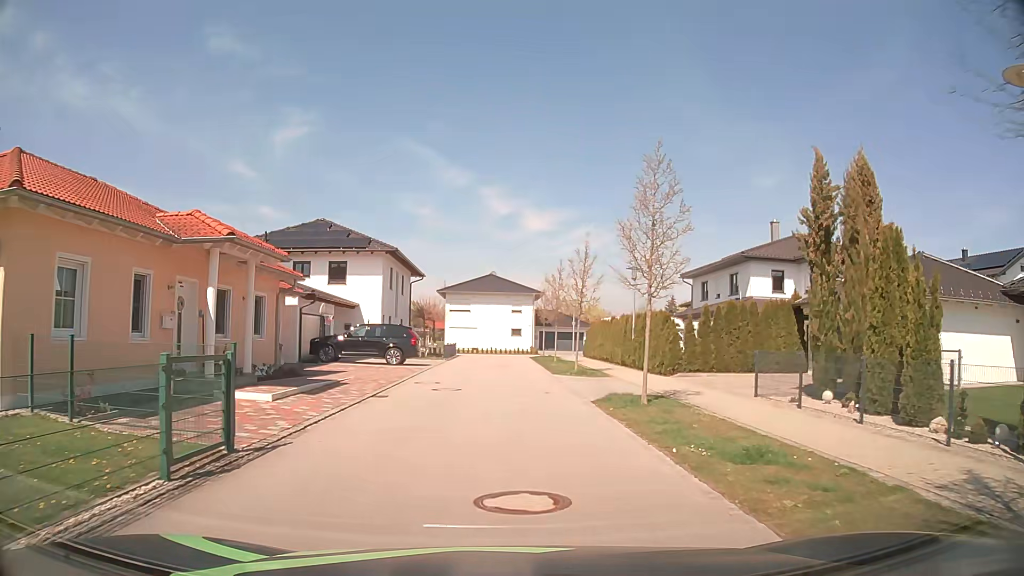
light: Day
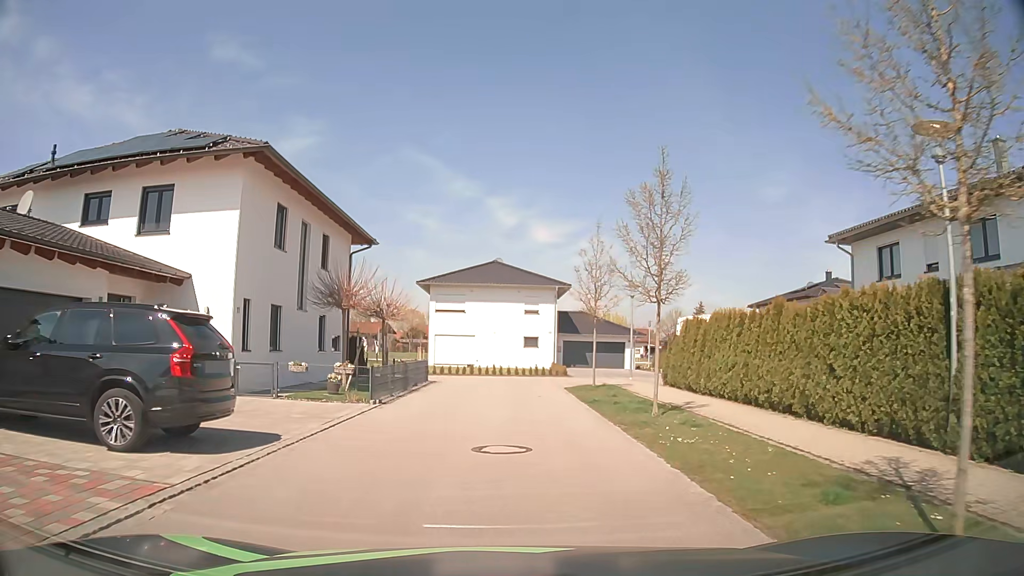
(-0.2, +21.9) m; -1°
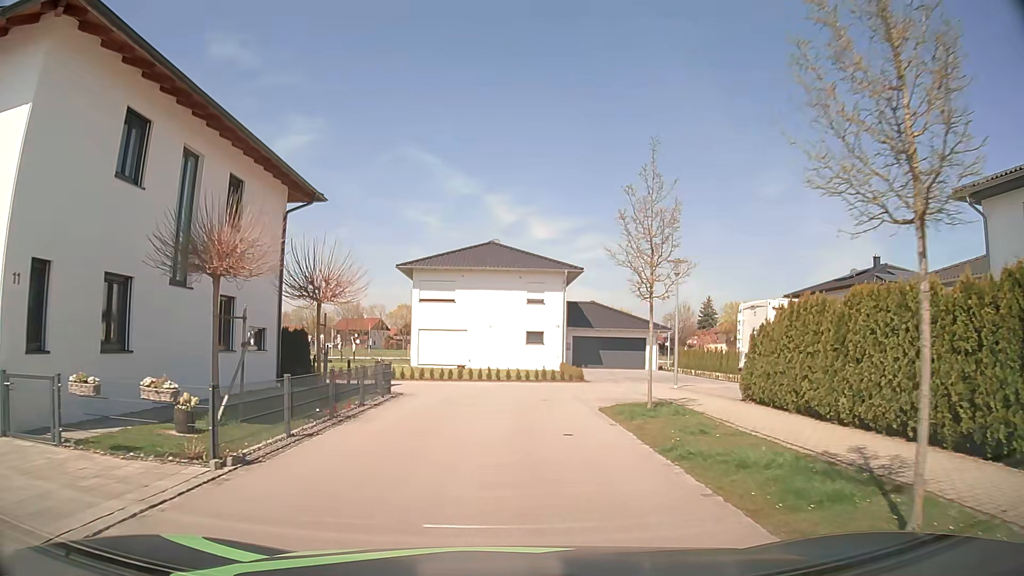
(0.0, +8.6) m; +1°
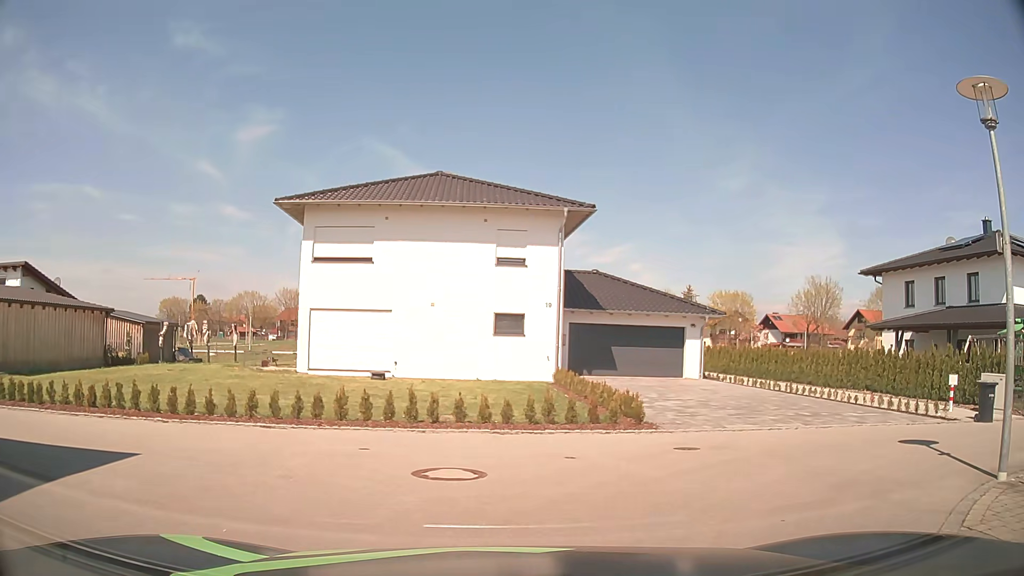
(-0.1, +17.1) m; +3°
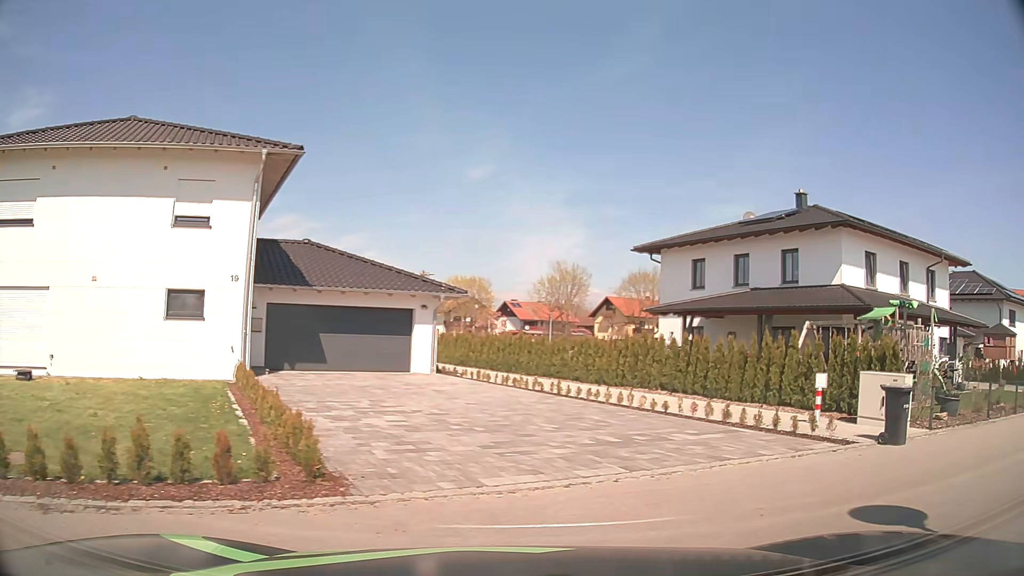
(+0.9, +5.7) m; +22°
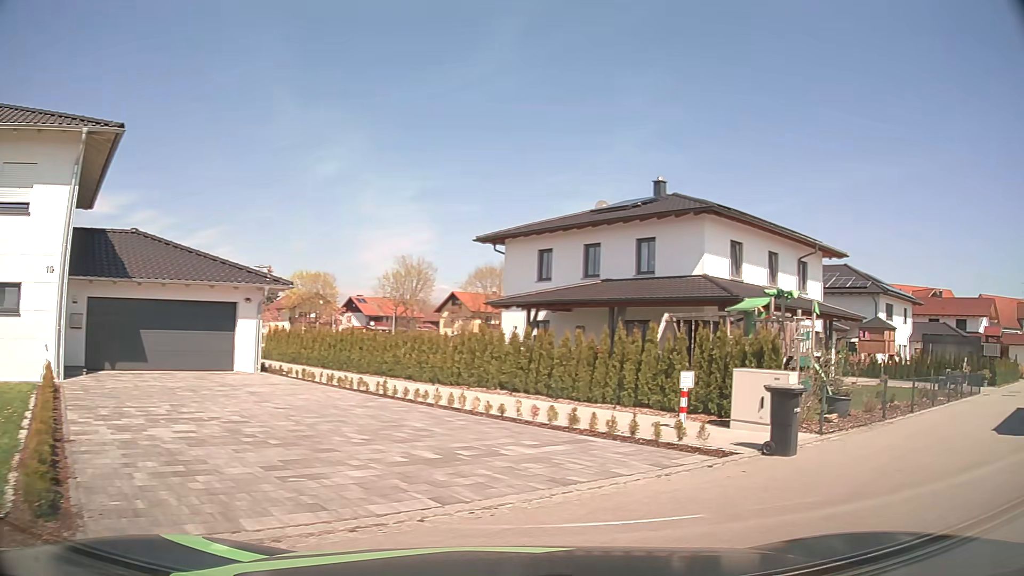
(+0.2, +1.8) m; +14°
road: residential
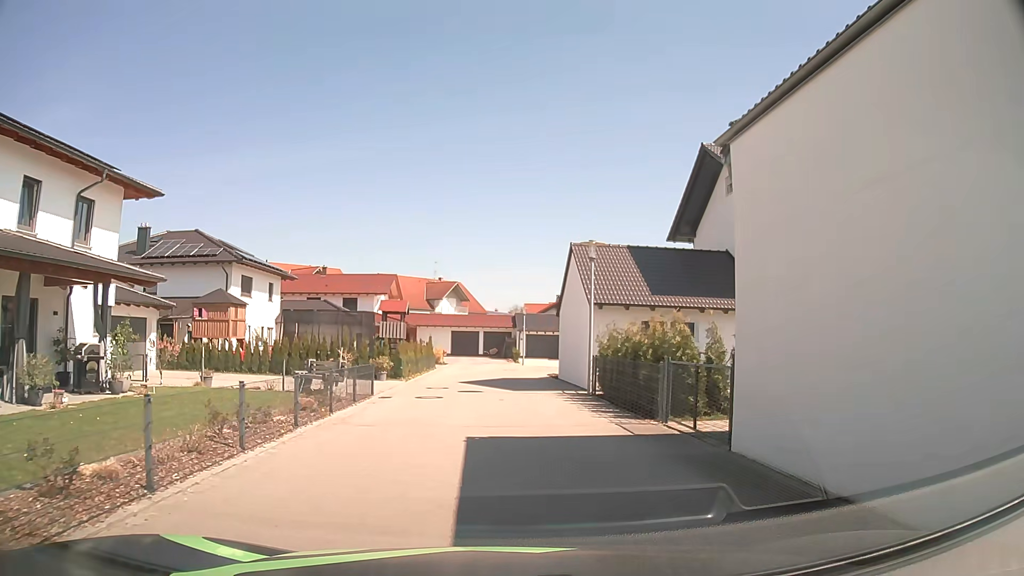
(+6.1, +9.2) m; +52°
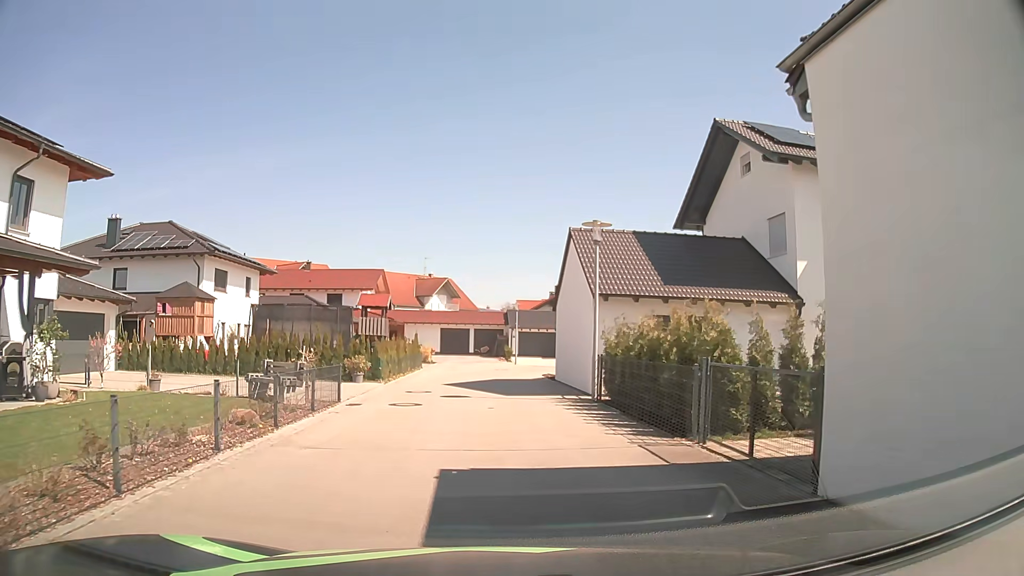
(0.0, +2.8) m; +2°
(0, +10) (0, +20) (-1, +30) (+2, +39) (+11, +42) (+21, +39) (+30, +39) (+31, +48) (+21, +48) (+12, +44) m
